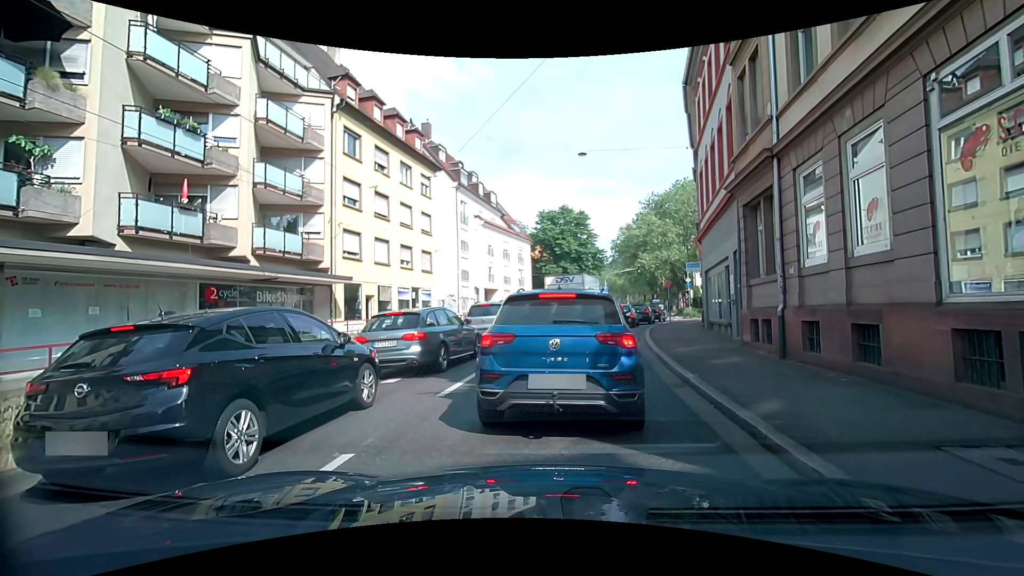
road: primary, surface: asphalt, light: Day
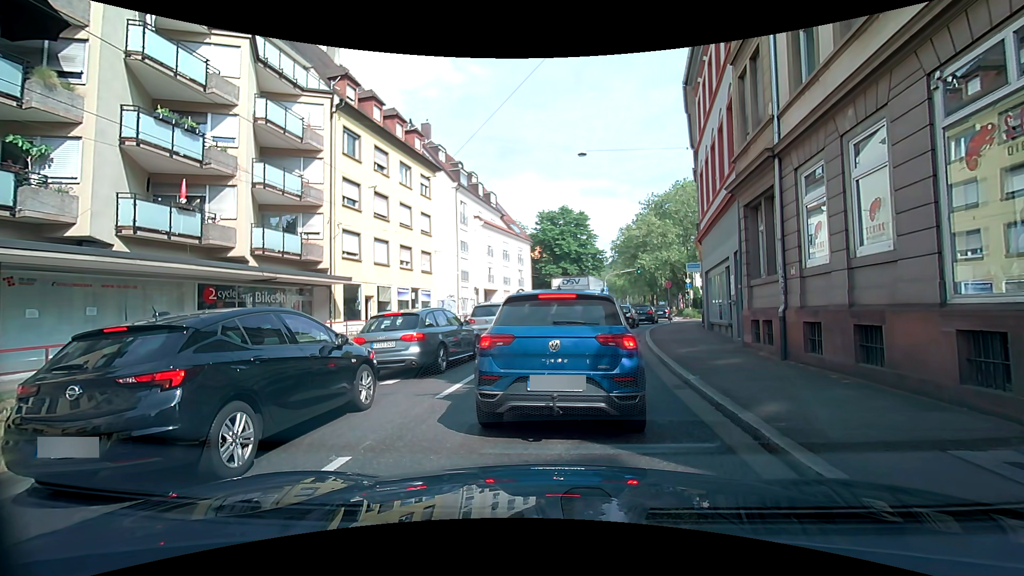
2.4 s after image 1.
(0.0, +0.2) m; 0°
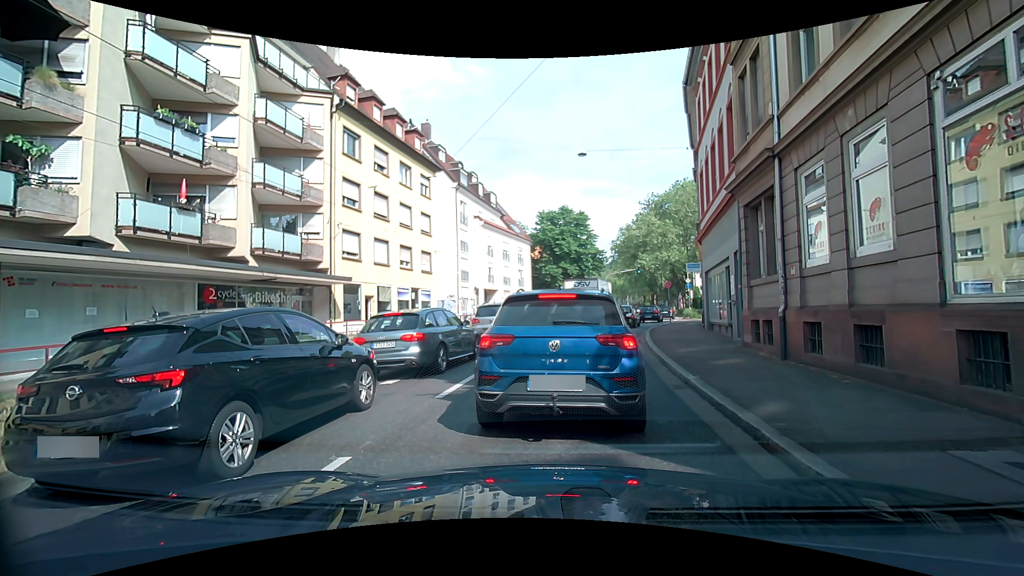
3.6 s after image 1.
(0.0, 0.0) m; 0°
(+1, +10) (+2, +20) (+4, +30) (+7, +39) (+10, +49) (+14, +58) (+16, +68) (+19, +77) (+21, +87) (+23, +97) m
